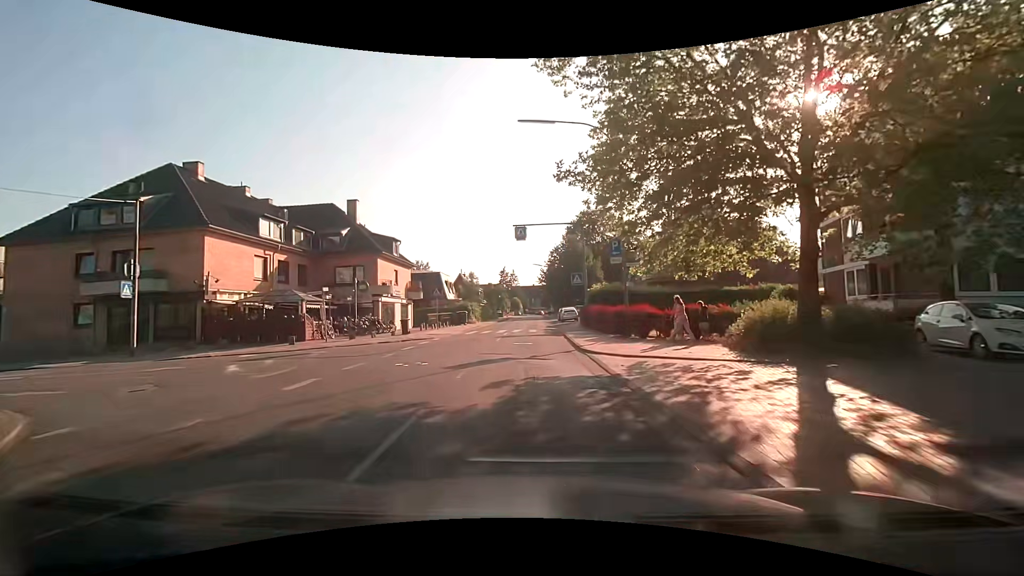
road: residential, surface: asphalt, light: Day
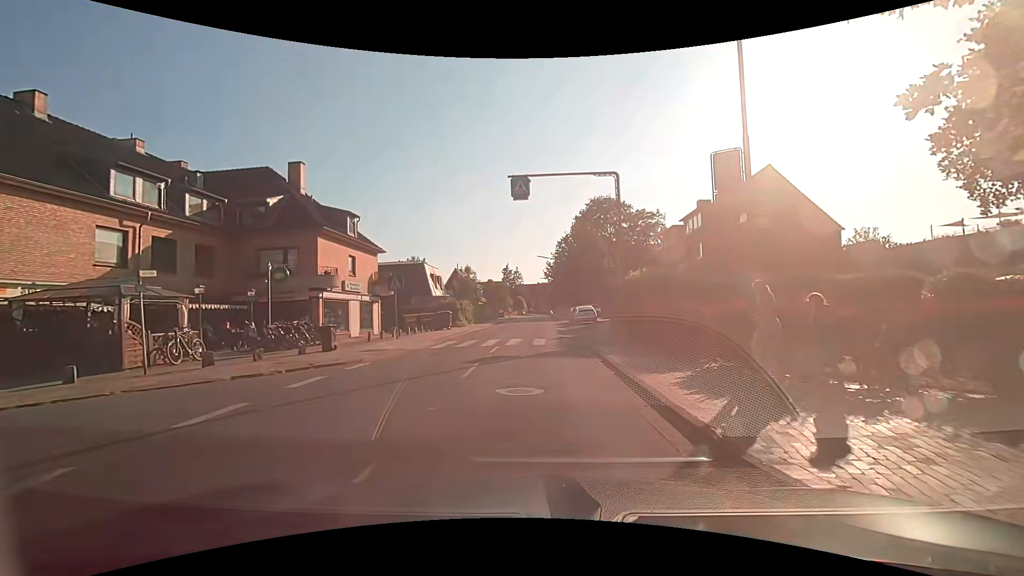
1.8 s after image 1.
(-0.2, +11.5) m; -1°
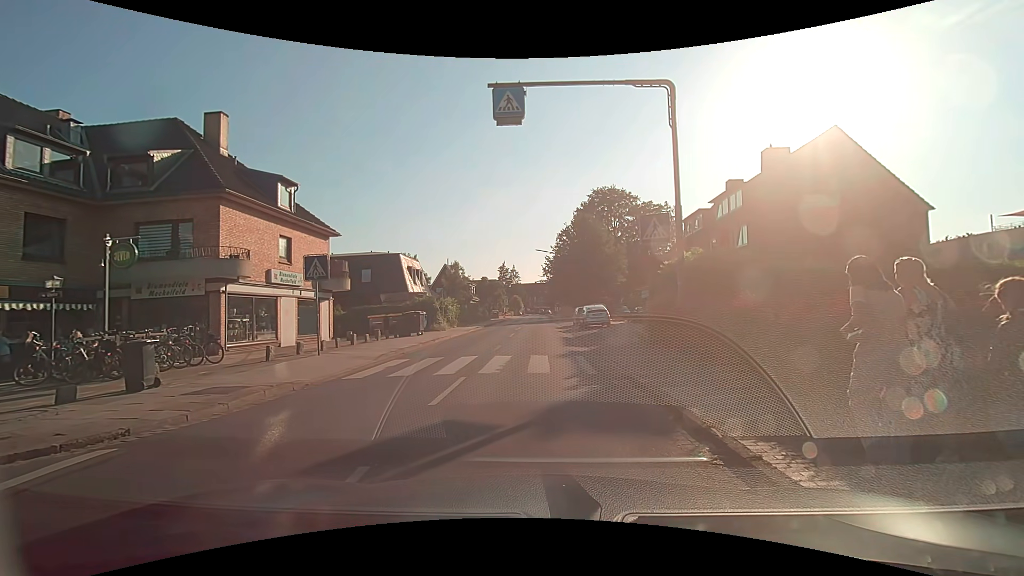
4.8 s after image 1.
(+0.1, +8.0) m; 0°
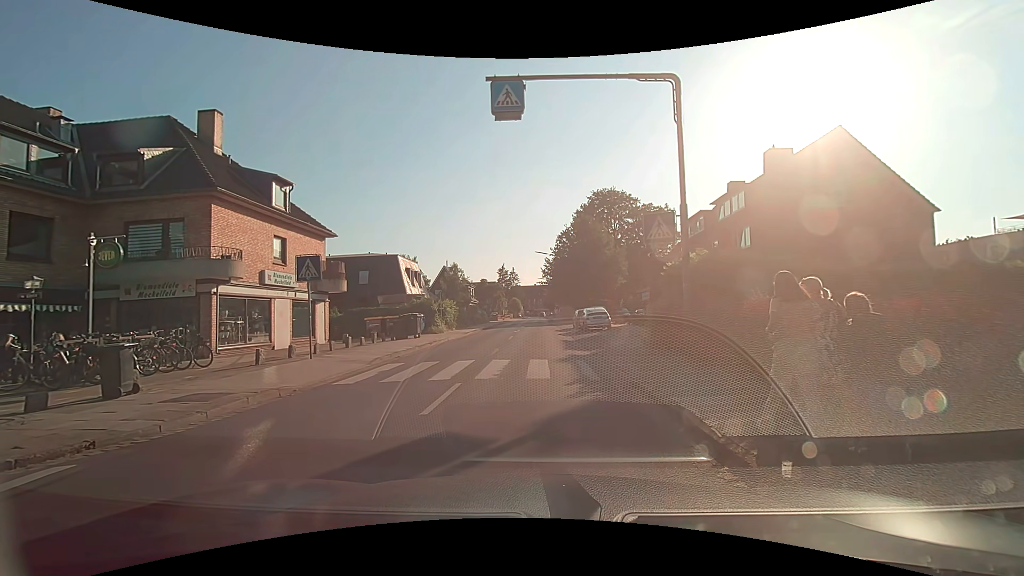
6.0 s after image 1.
(0.0, +0.5) m; 0°
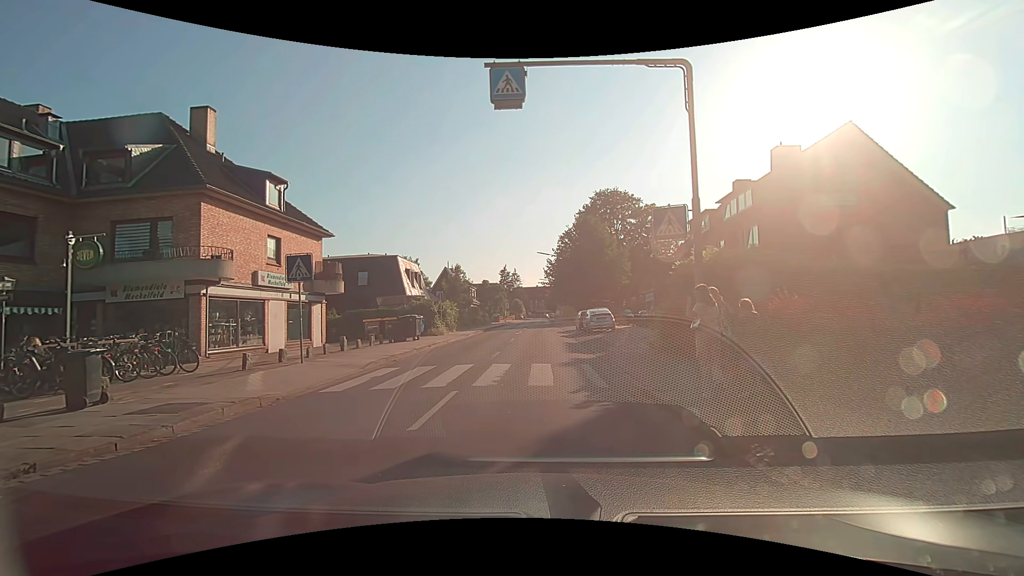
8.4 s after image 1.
(0.0, +0.8) m; 0°
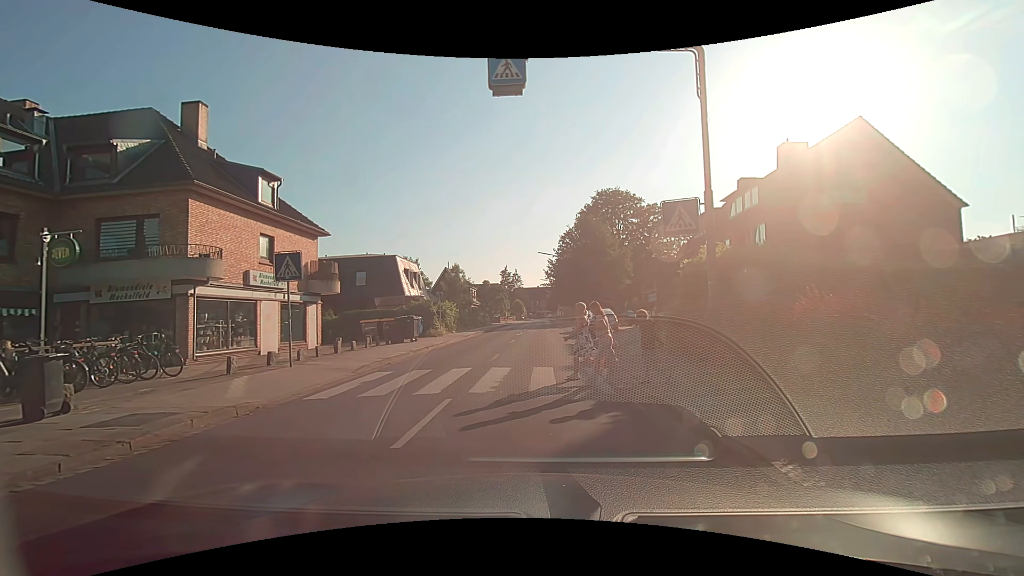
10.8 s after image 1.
(0.0, +0.7) m; 0°
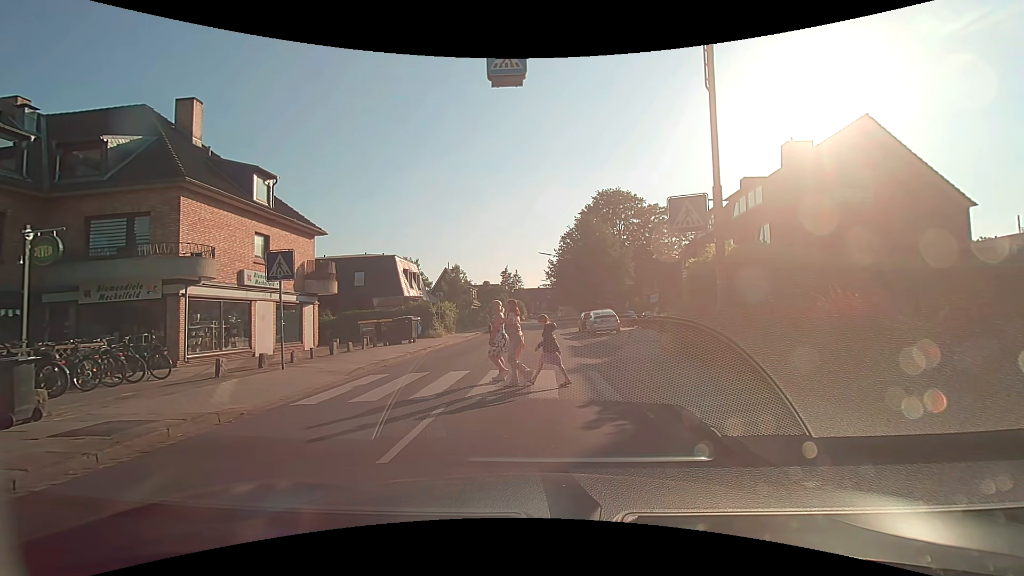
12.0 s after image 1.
(0.0, +0.5) m; 0°
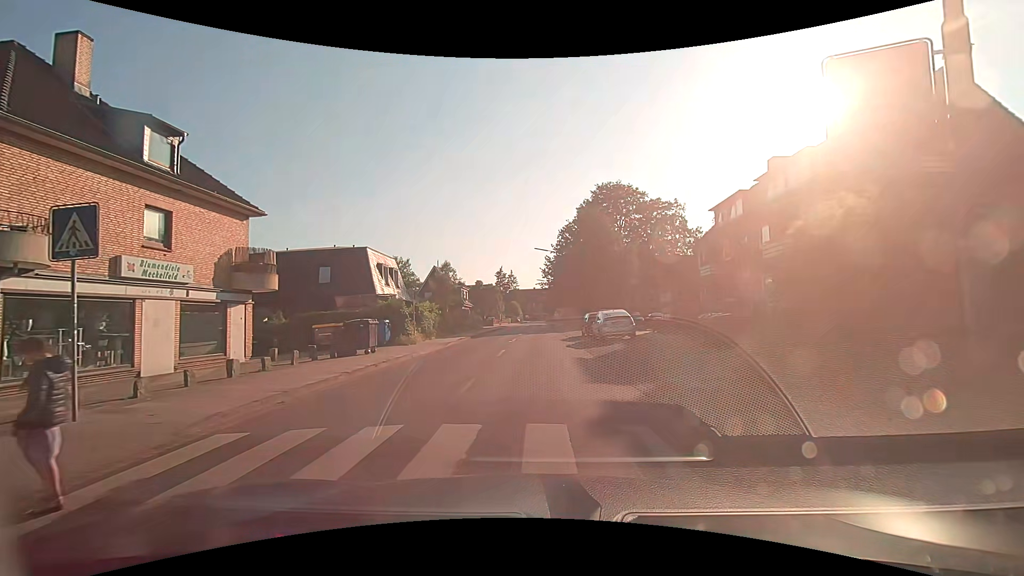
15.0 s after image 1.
(+0.1, +6.3) m; +1°
(0, +10) (0, +20) (0, +30) (0, +40) (0, +50) (0, +60) (0, +70) (0, +80) (0, +90) (0, +100) m
